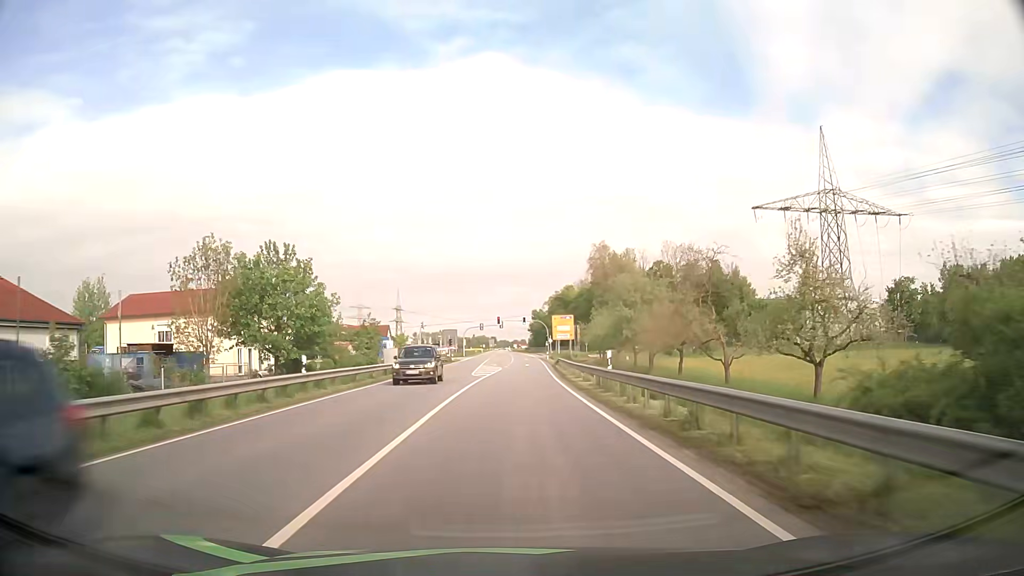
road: primary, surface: asphalt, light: Day
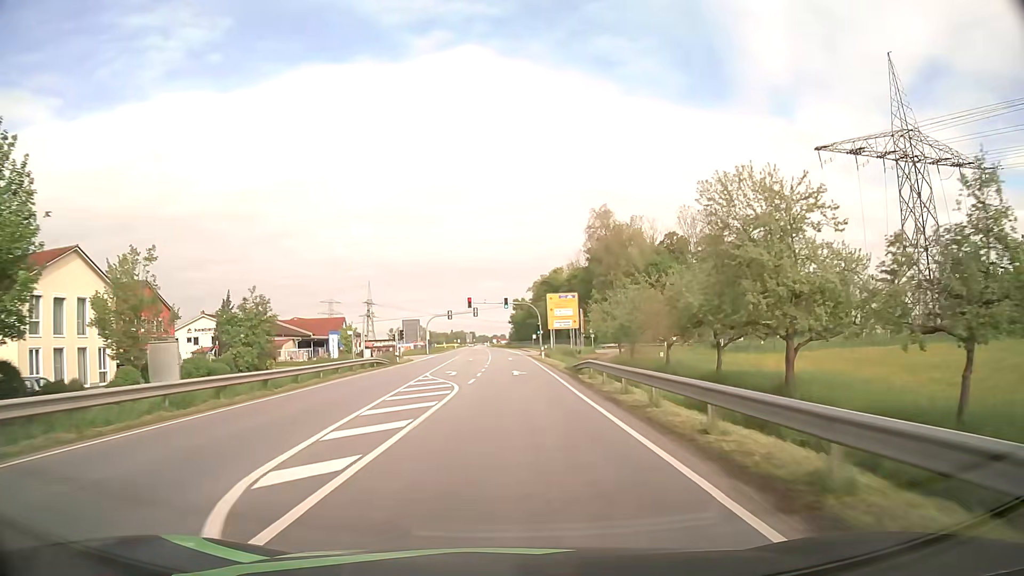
(+0.2, +31.5) m; +1°
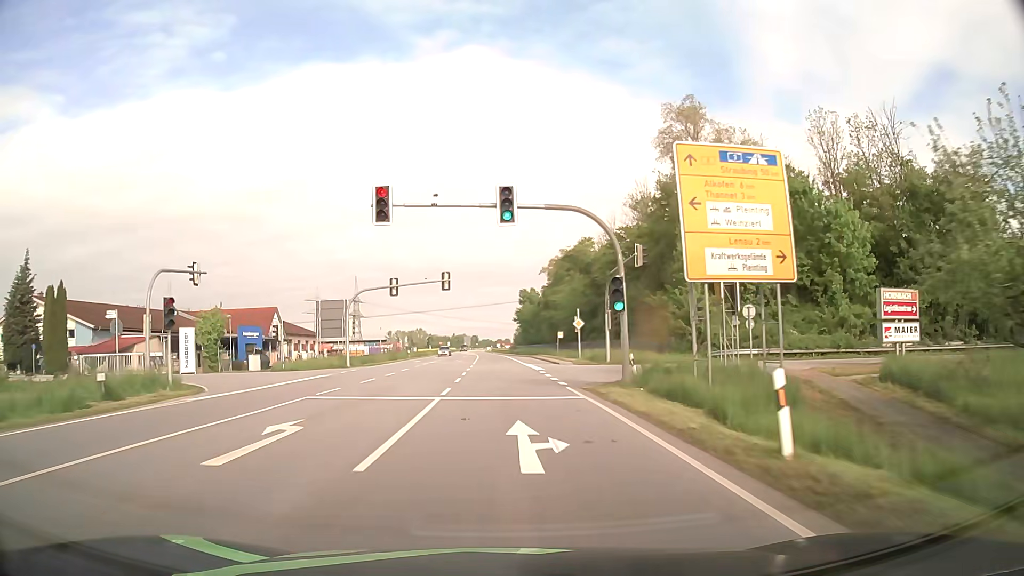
(+0.1, +53.5) m; 0°
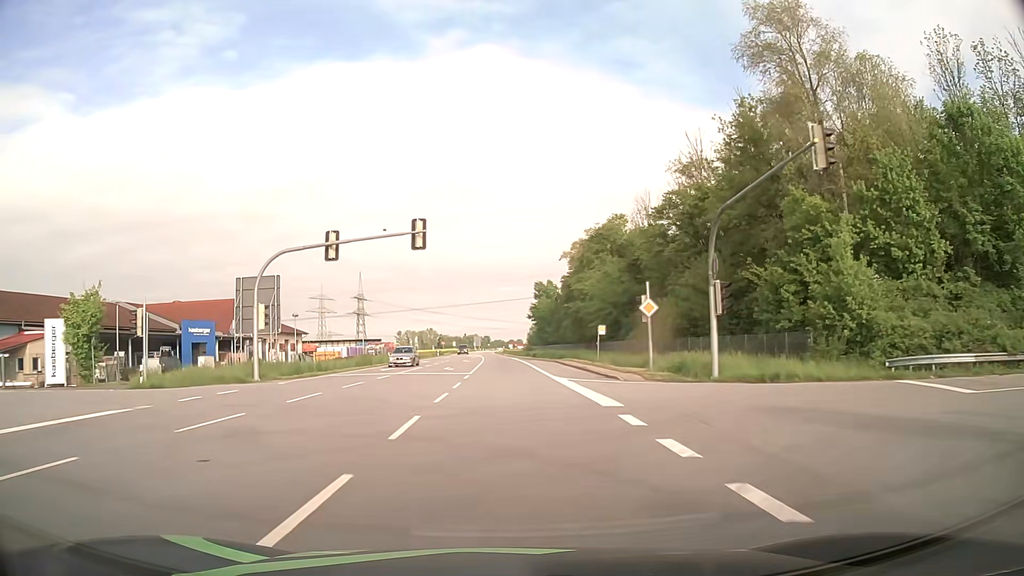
(-0.2, +21.4) m; -1°
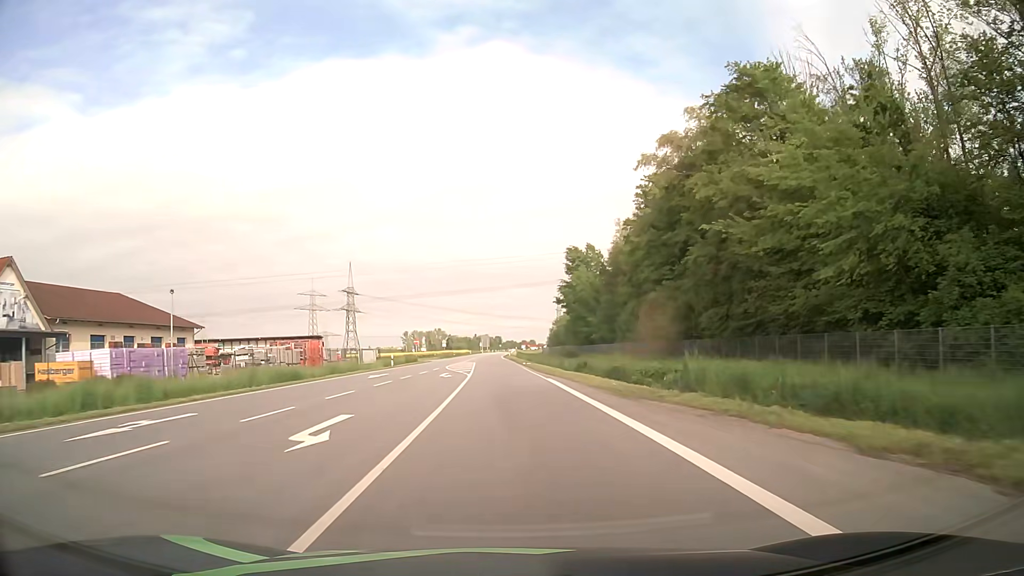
(-0.7, +53.2) m; -1°
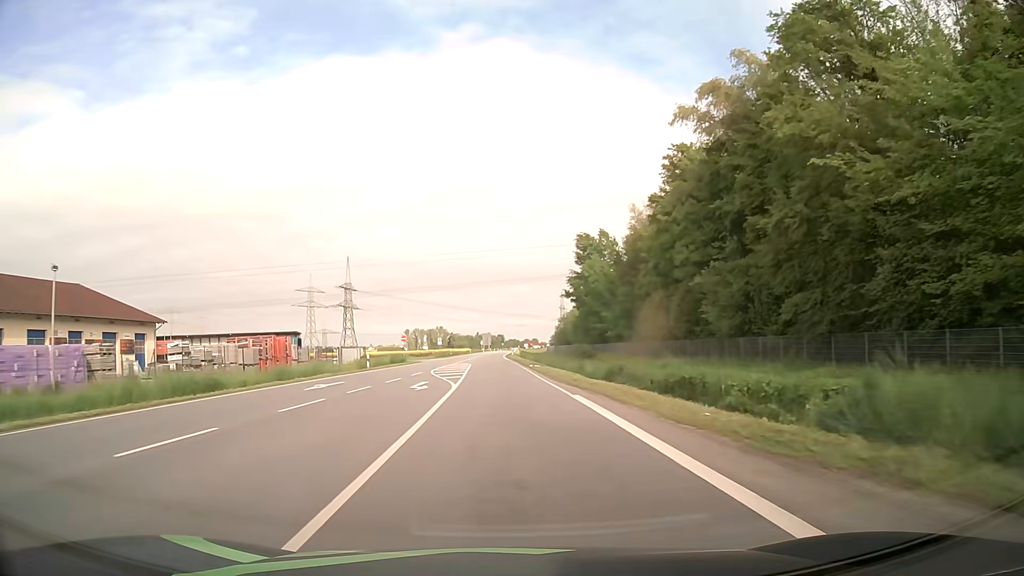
(0.0, +10.6) m; 0°
(0, +10) (0, +20) (0, +30) (-1, +40) (-1, +50) (-1, +60) (-2, +70) (-2, +80) (-2, +90) (-2, +100) m
